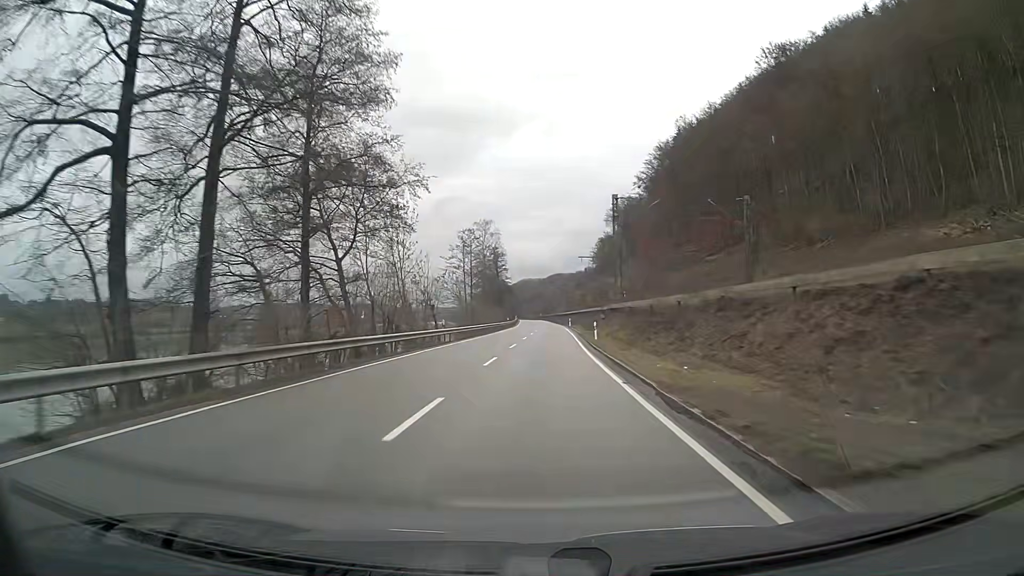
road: primary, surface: asphalt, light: Day
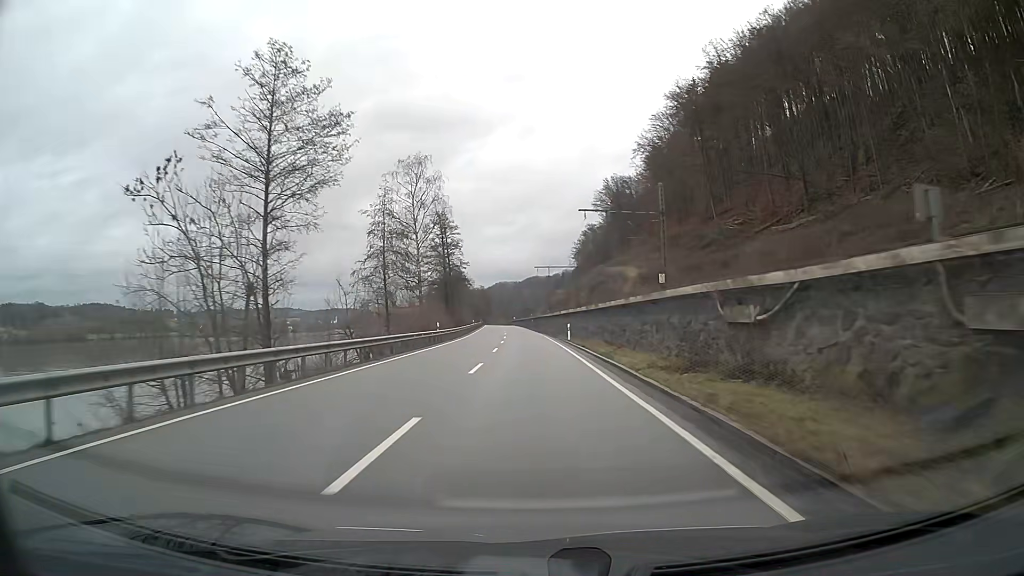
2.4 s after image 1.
(+1.0, +50.0) m; +2°
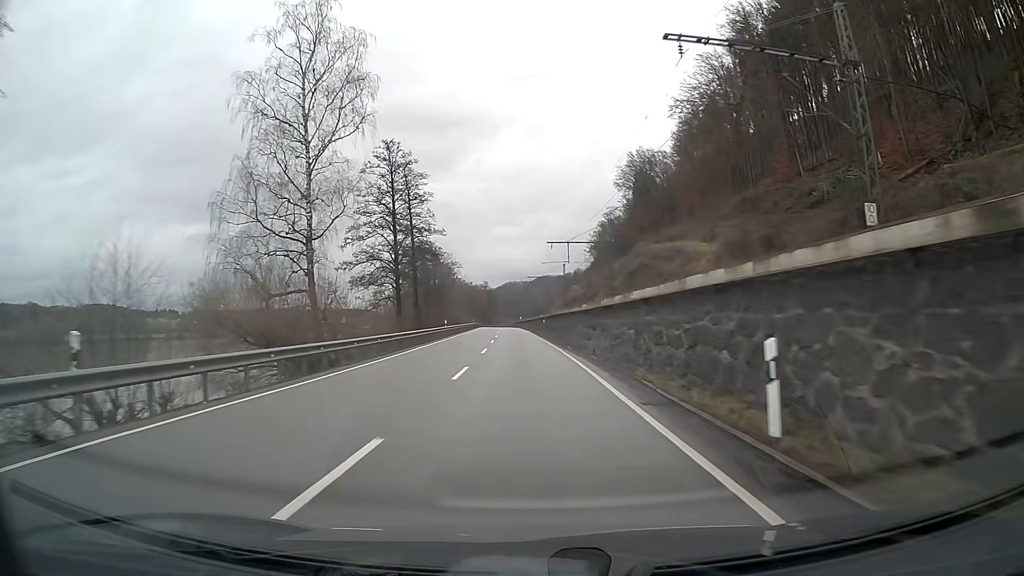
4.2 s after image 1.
(-0.2, +37.5) m; -1°
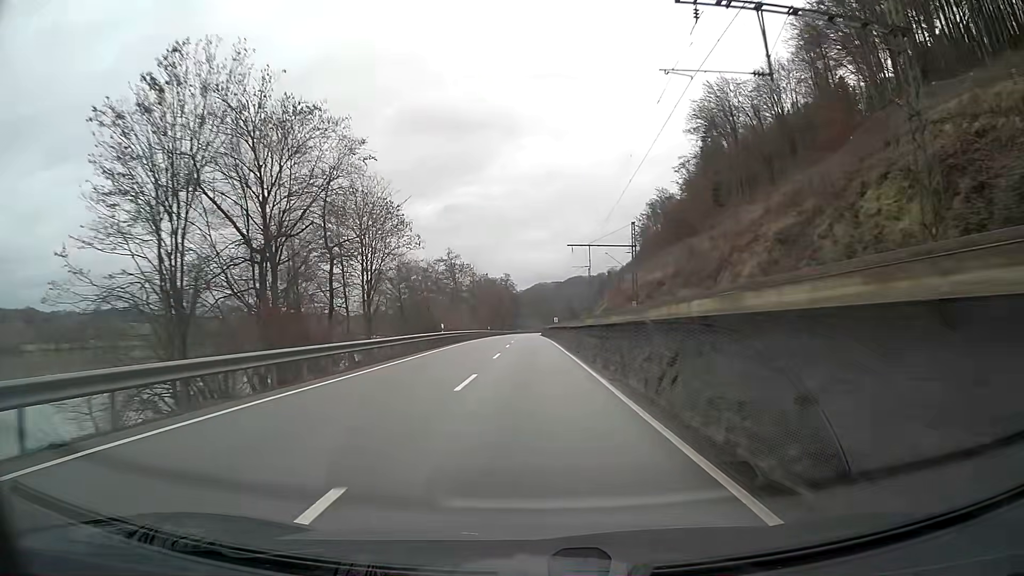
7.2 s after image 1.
(-1.6, +62.3) m; -3°
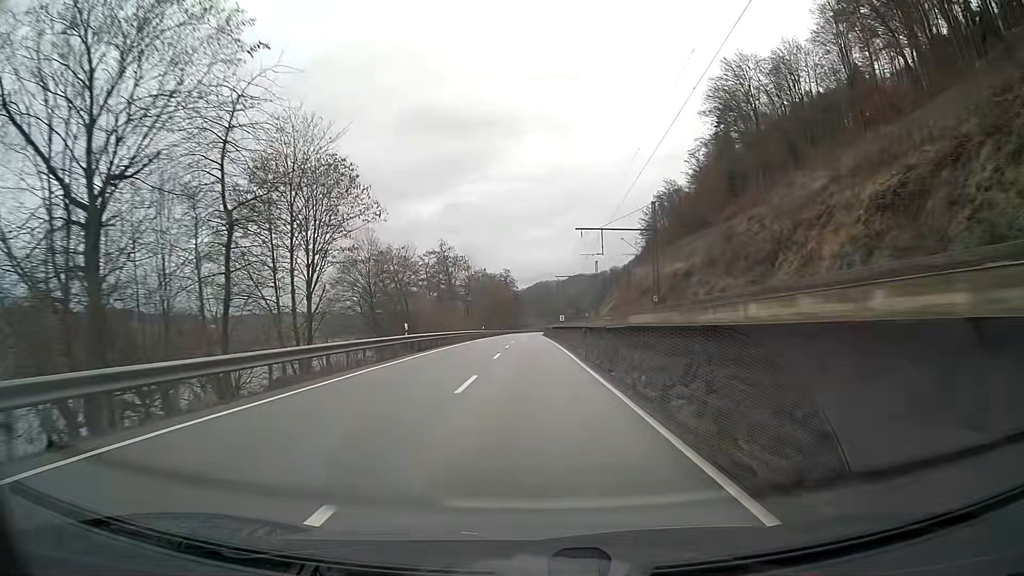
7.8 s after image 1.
(0.0, +12.5) m; 0°
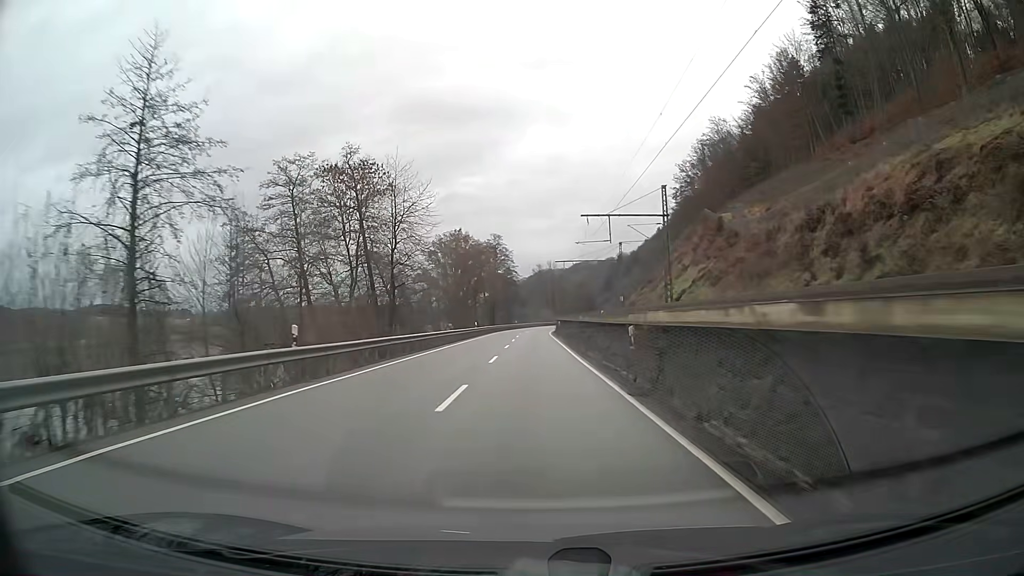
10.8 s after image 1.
(-0.3, +62.6) m; 0°
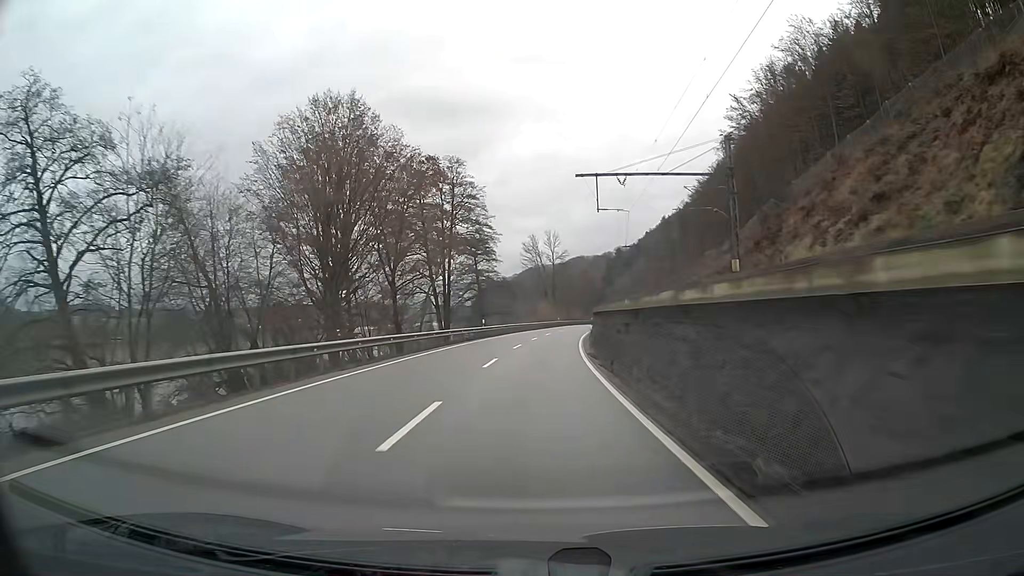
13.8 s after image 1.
(+0.2, +62.9) m; +1°
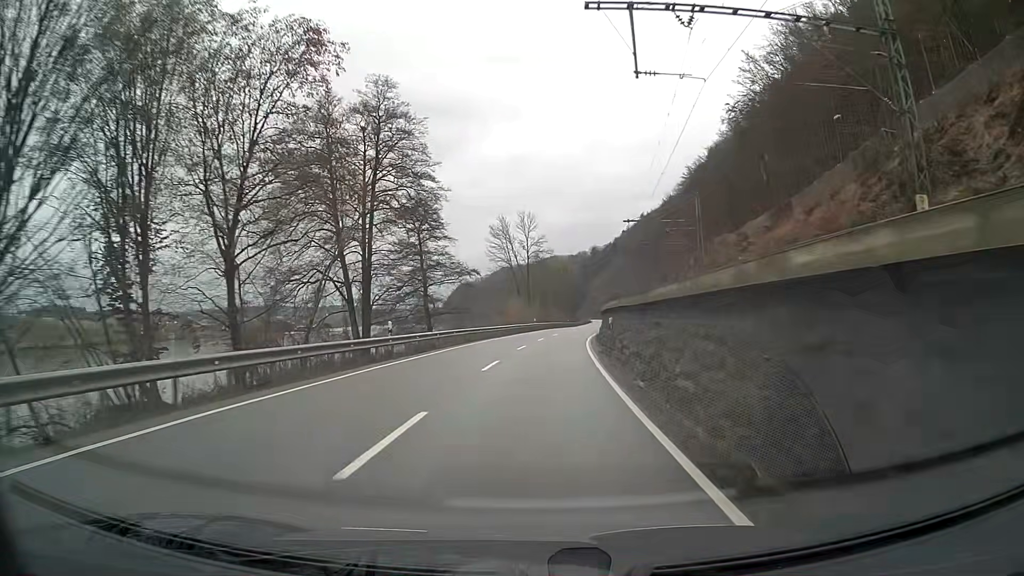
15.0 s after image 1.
(+0.5, +25.1) m; +2°
